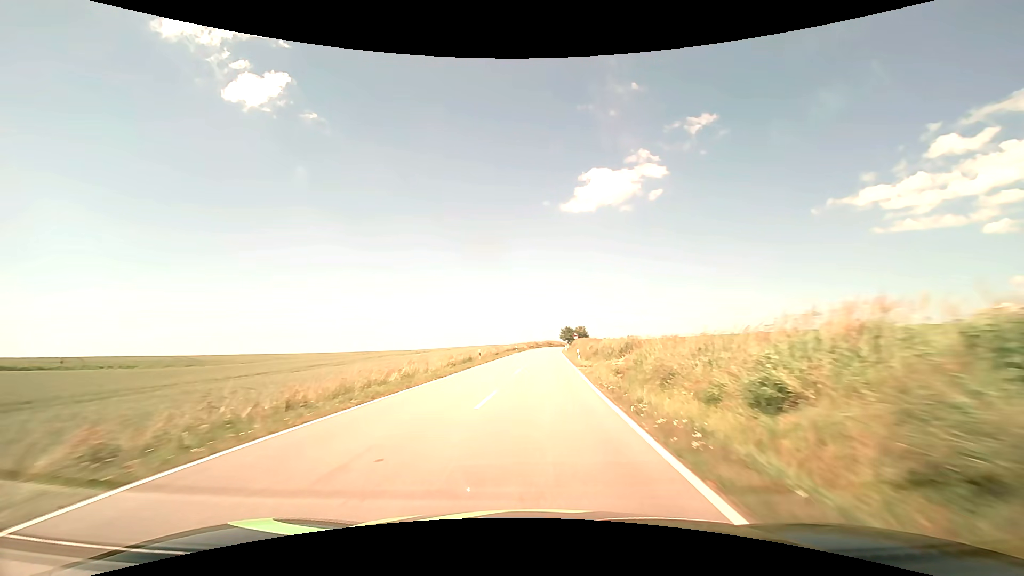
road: secondary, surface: asphalt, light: Day
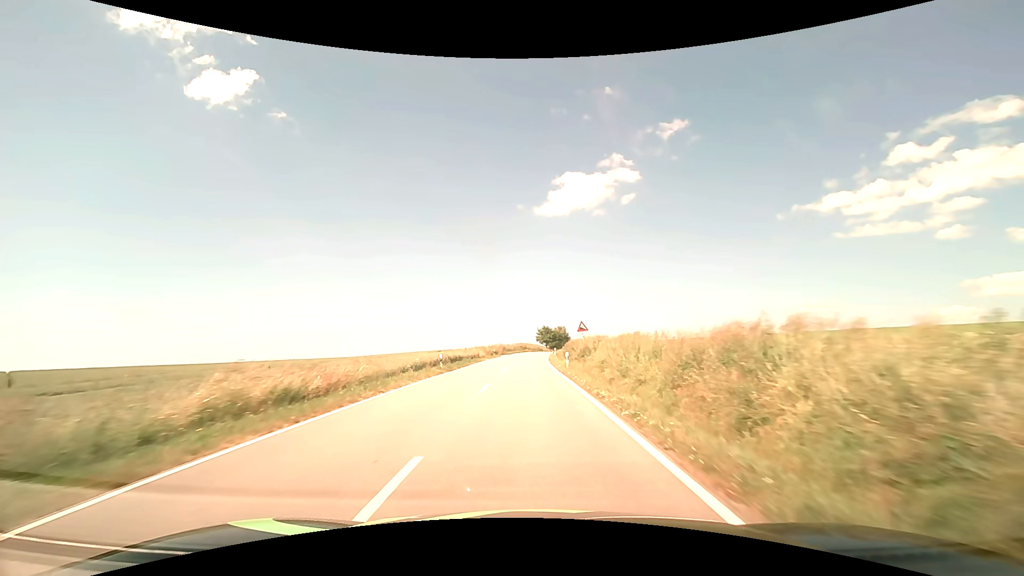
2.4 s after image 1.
(+1.5, +44.7) m; +3°
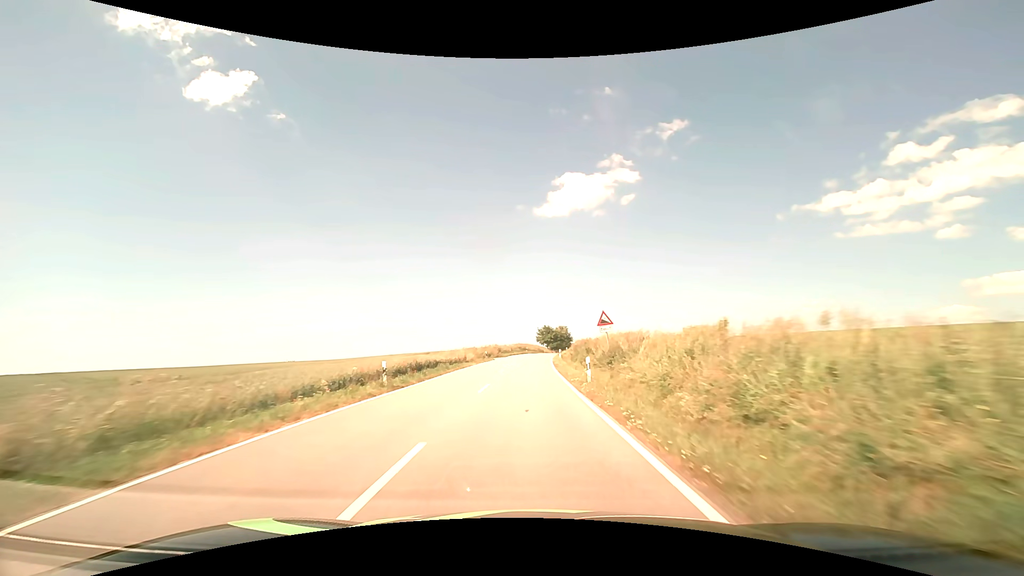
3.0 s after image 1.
(0.0, +11.1) m; 0°
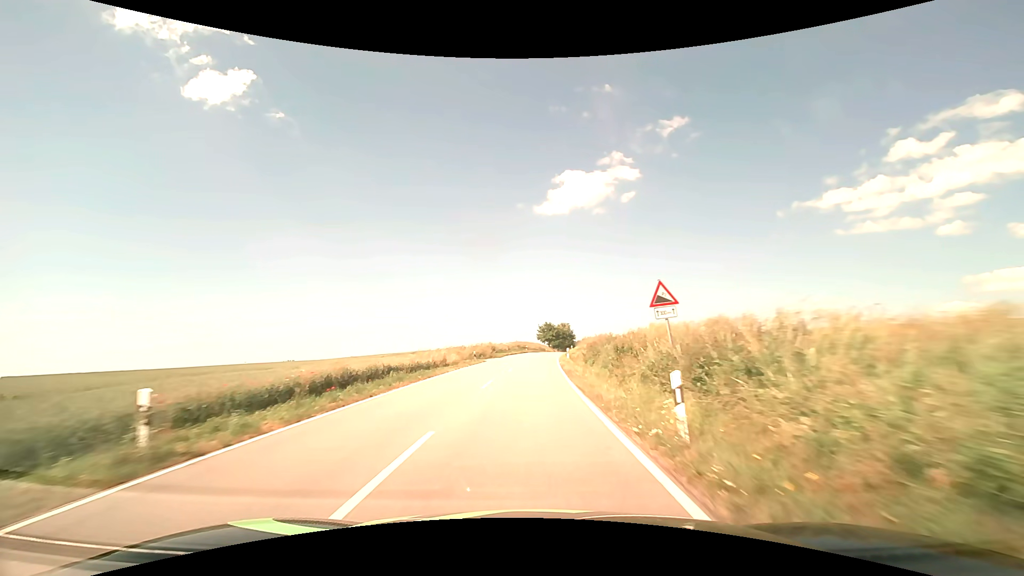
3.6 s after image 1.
(0.0, +11.1) m; 0°
